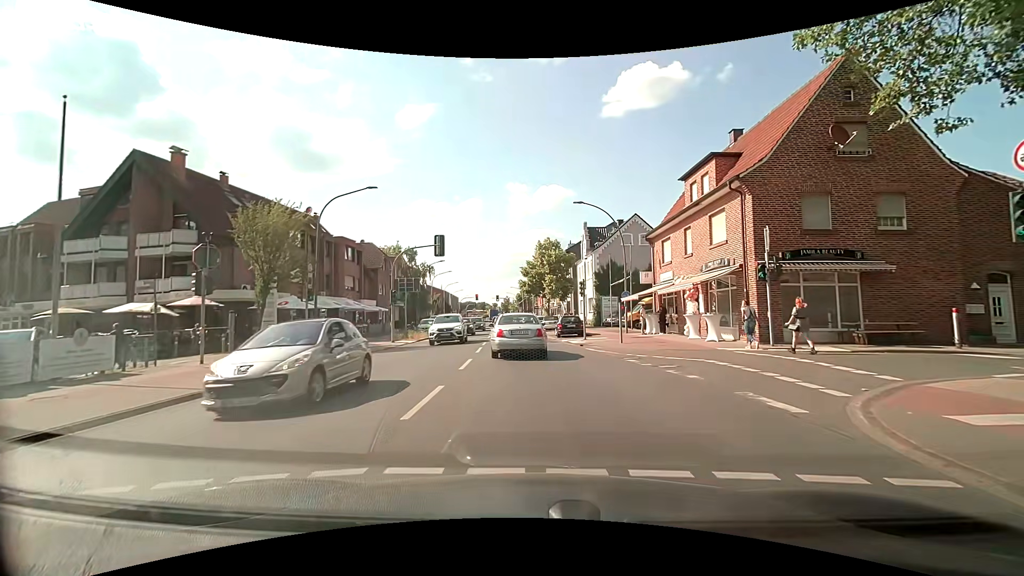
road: primary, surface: asphalt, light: Day
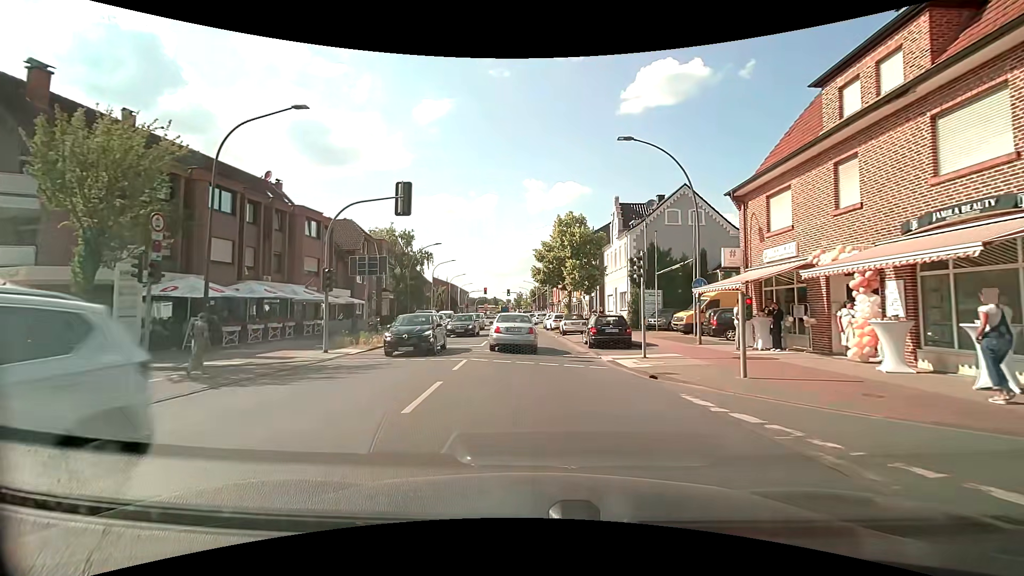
(-0.1, +11.9) m; -1°
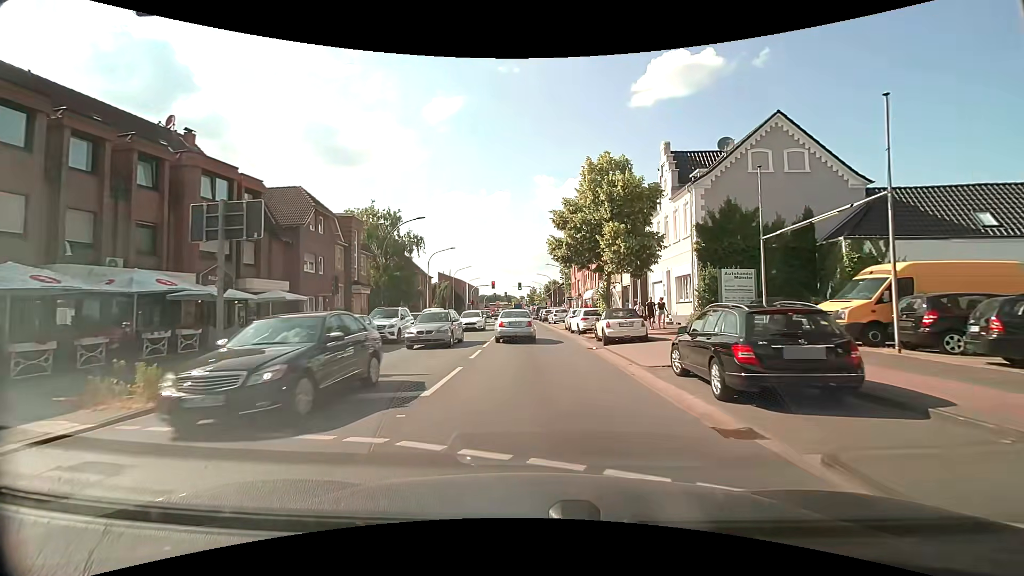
(-0.2, +13.4) m; -2°
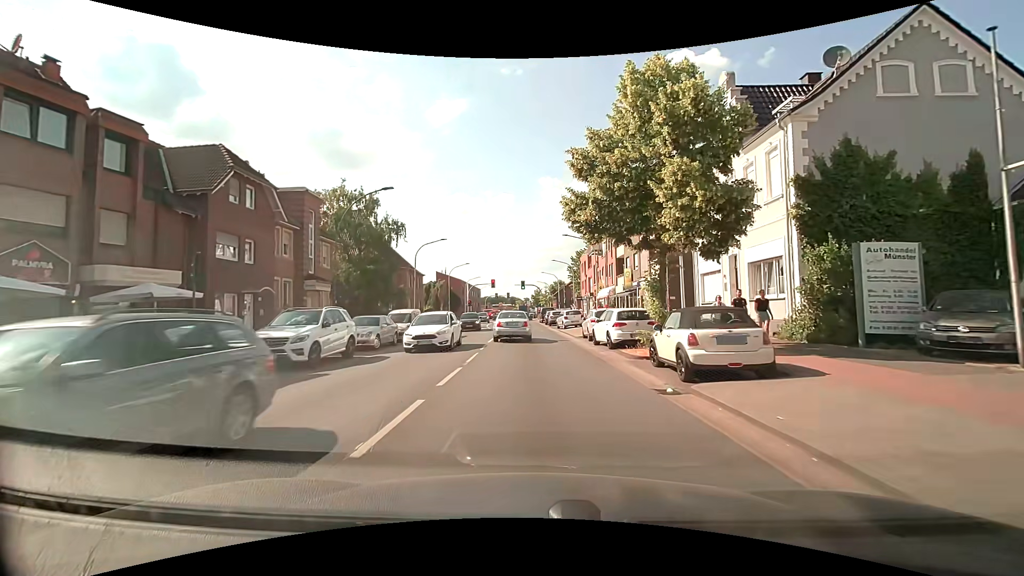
(-0.1, +9.8) m; -2°
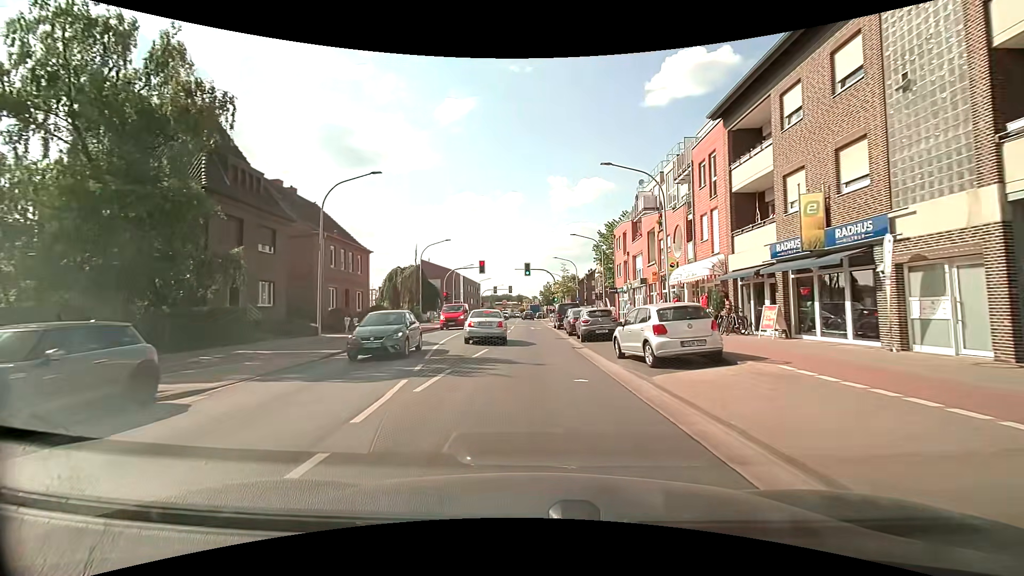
(+0.5, +27.3) m; 0°
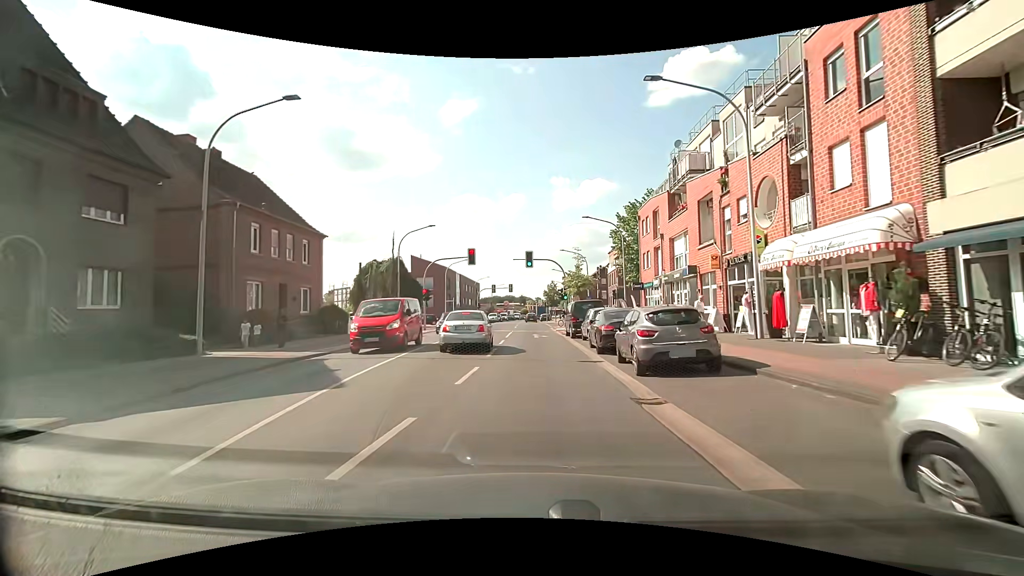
(0.0, +11.1) m; 0°
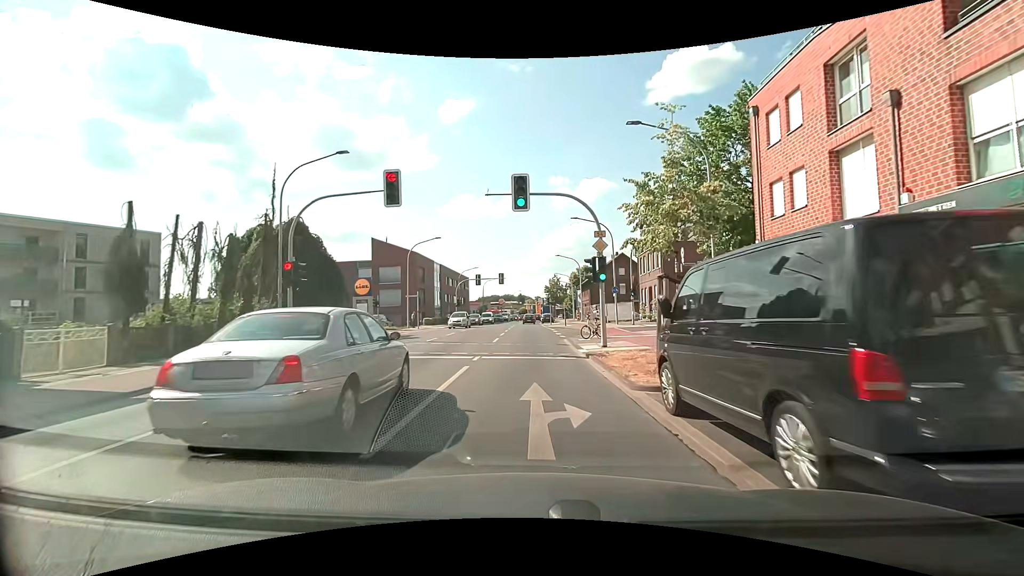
(0.0, +22.7) m; -1°
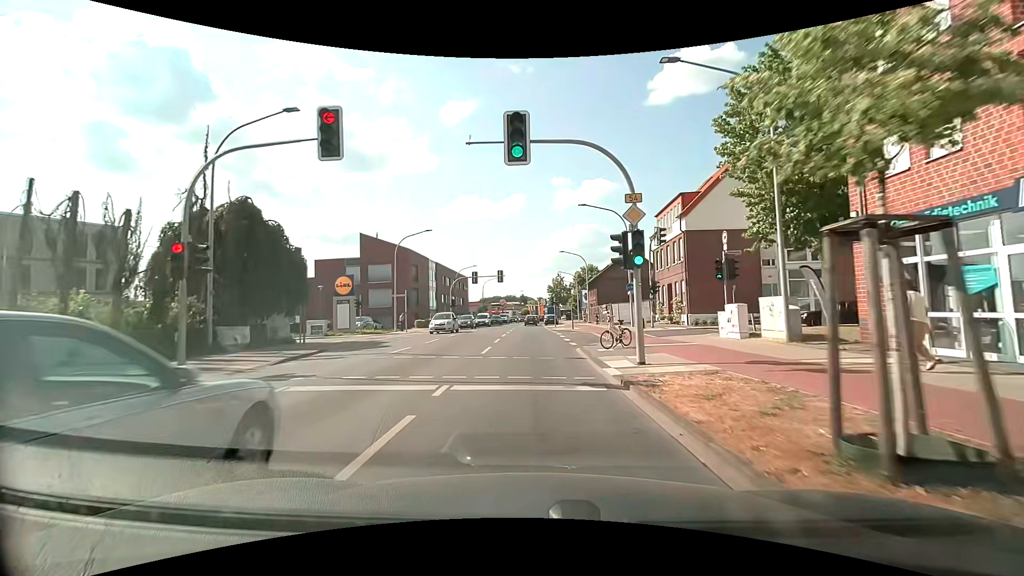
(+0.1, +5.9) m; +1°
(0, +10) (0, +20) (0, +30) (-1, +40) (-1, +50) (-1, +60) (-1, +70) (-1, +80) (-1, +90) (-1, +100) m
